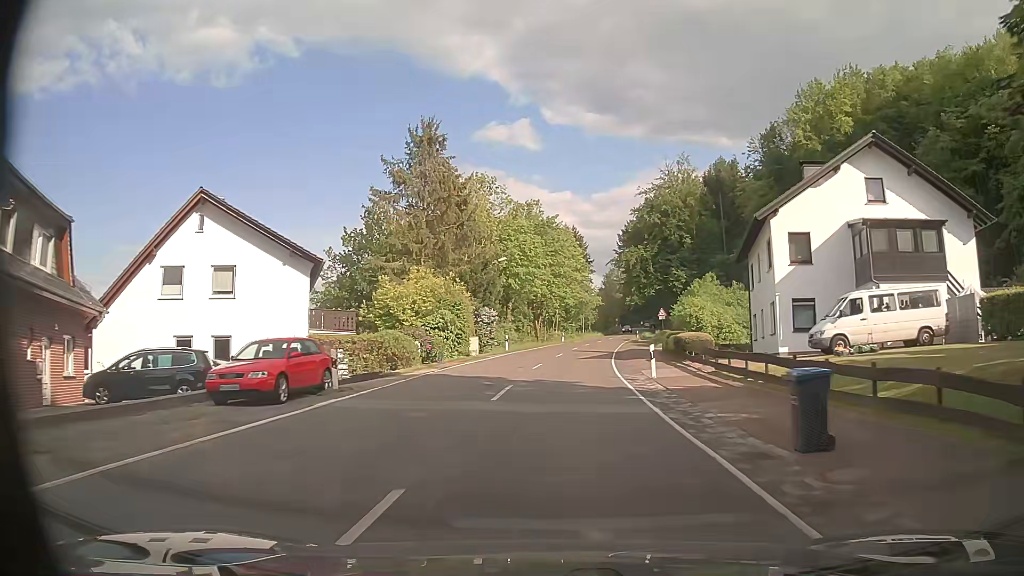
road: secondary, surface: asphalt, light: Day
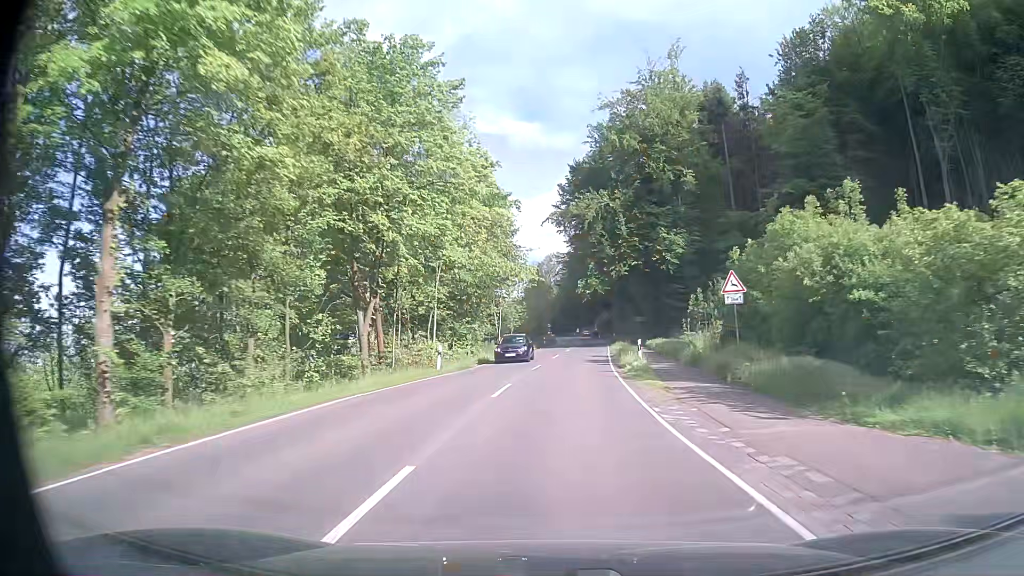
(+2.7, +47.3) m; +6°
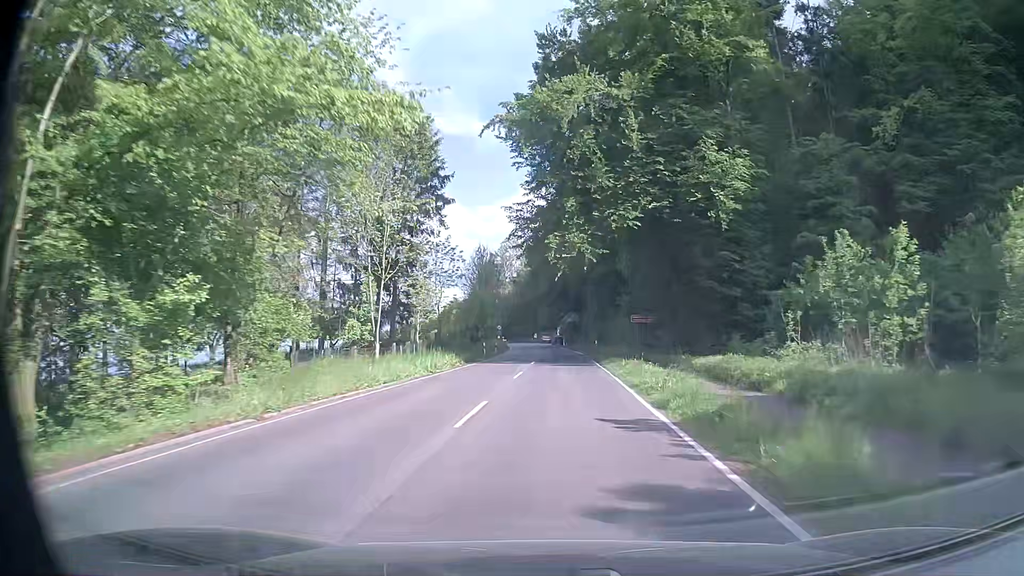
(+1.0, +29.1) m; +4°
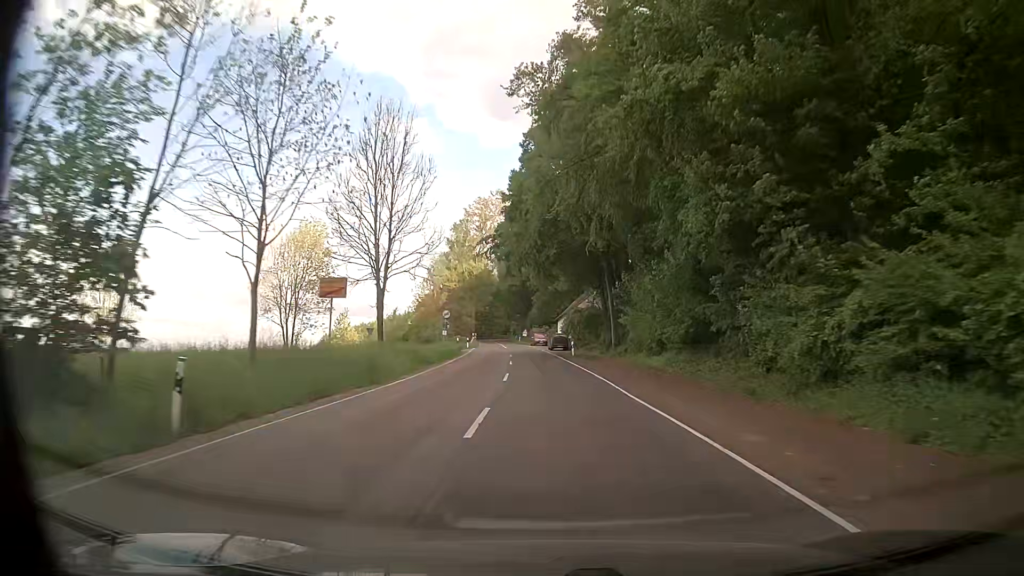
(+0.2, +49.6) m; 0°
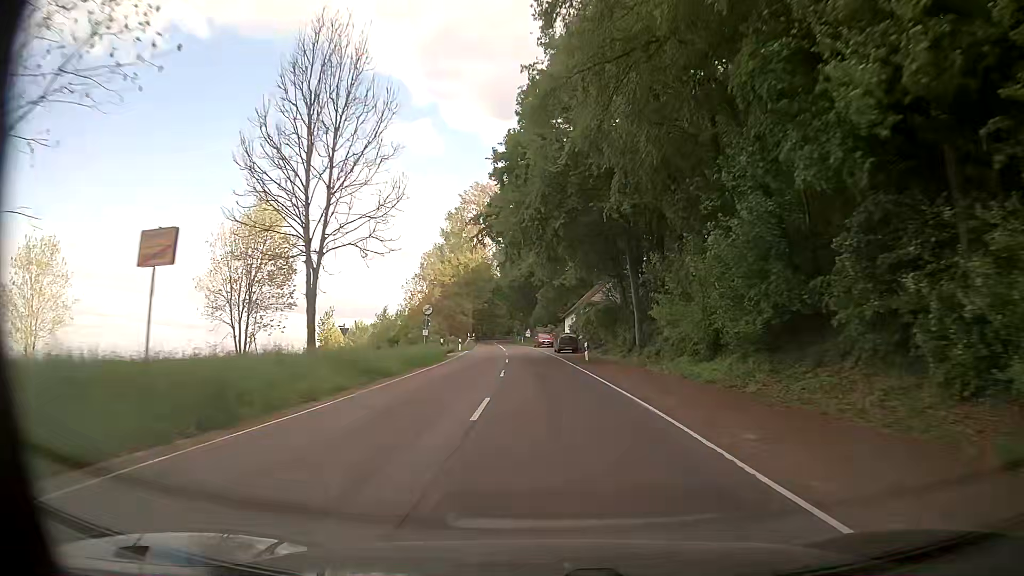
(0.0, +10.3) m; -1°
